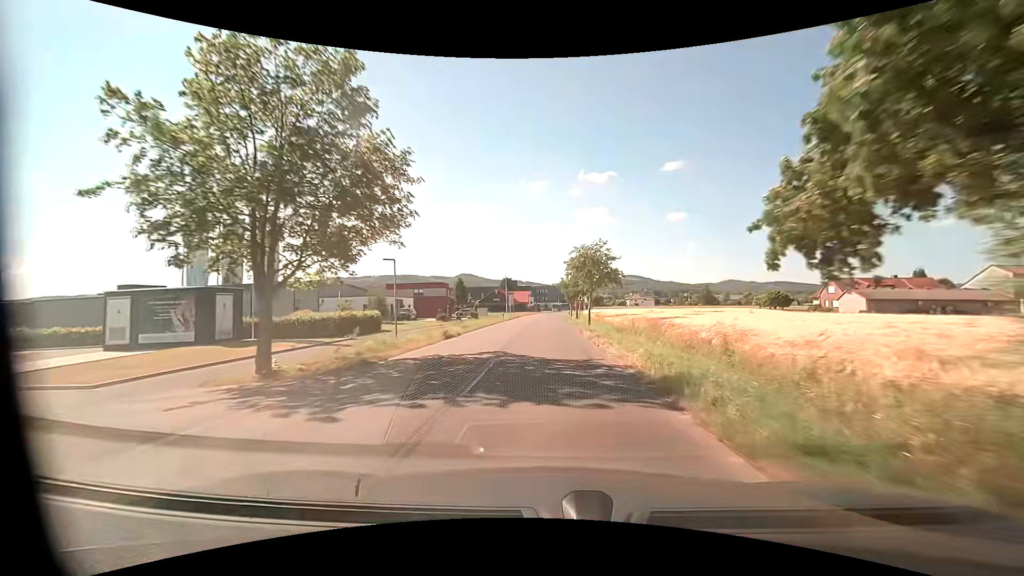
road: unclassified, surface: asphalt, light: Day
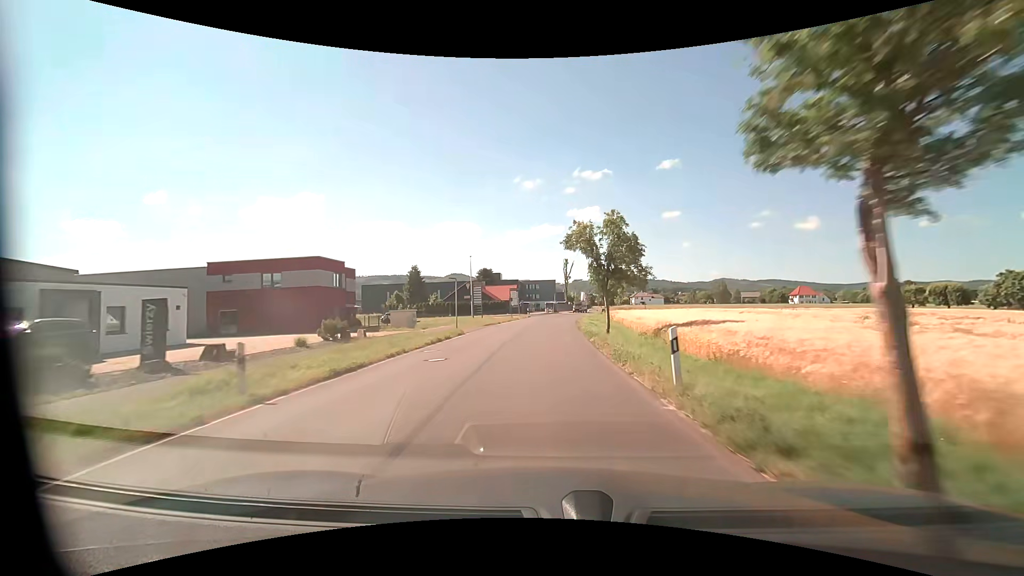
(+0.4, +48.8) m; +1°
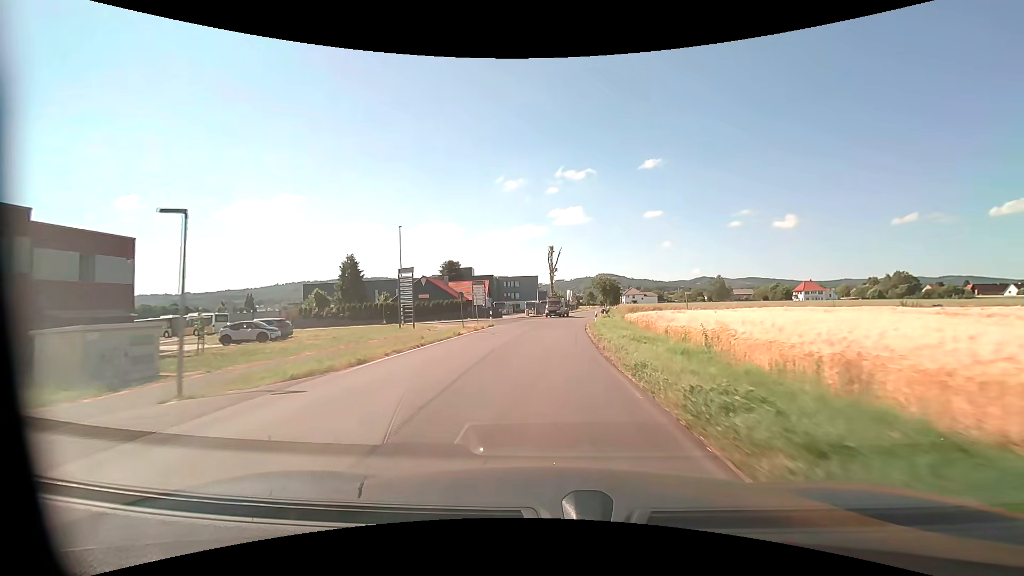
(+0.4, +29.7) m; +2°
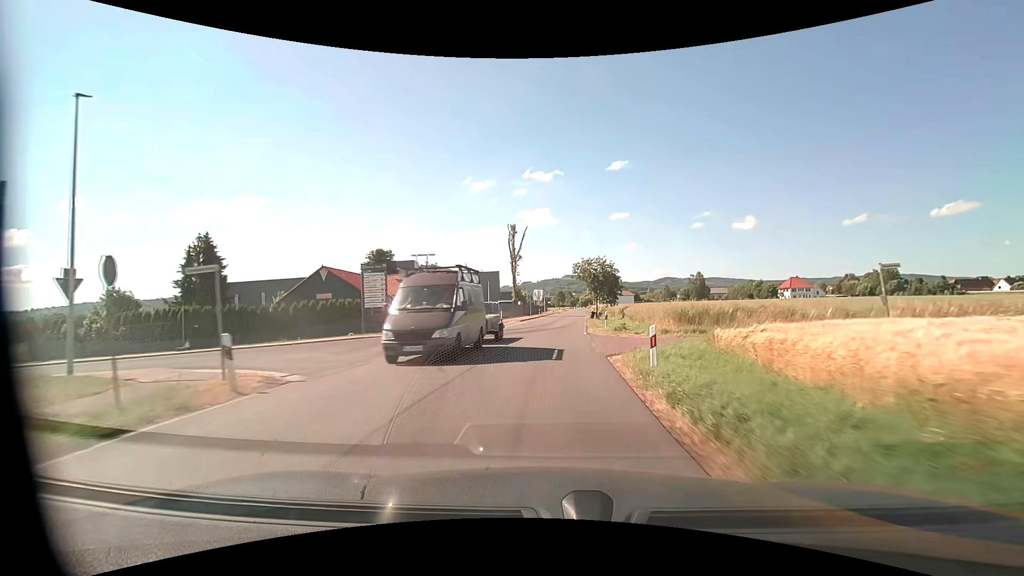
(+0.9, +29.9) m; +4°
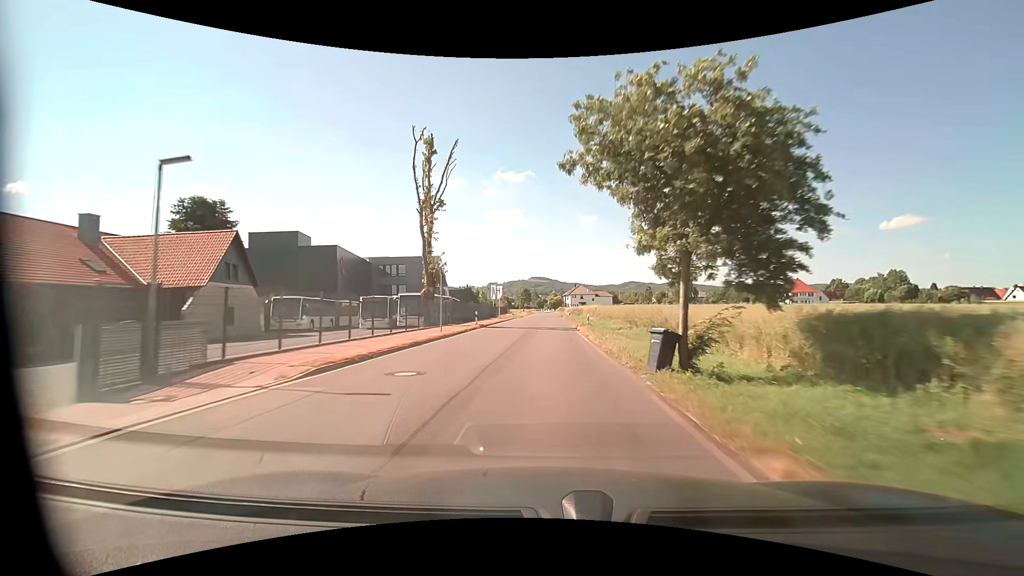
(+1.5, +40.3) m; +4°
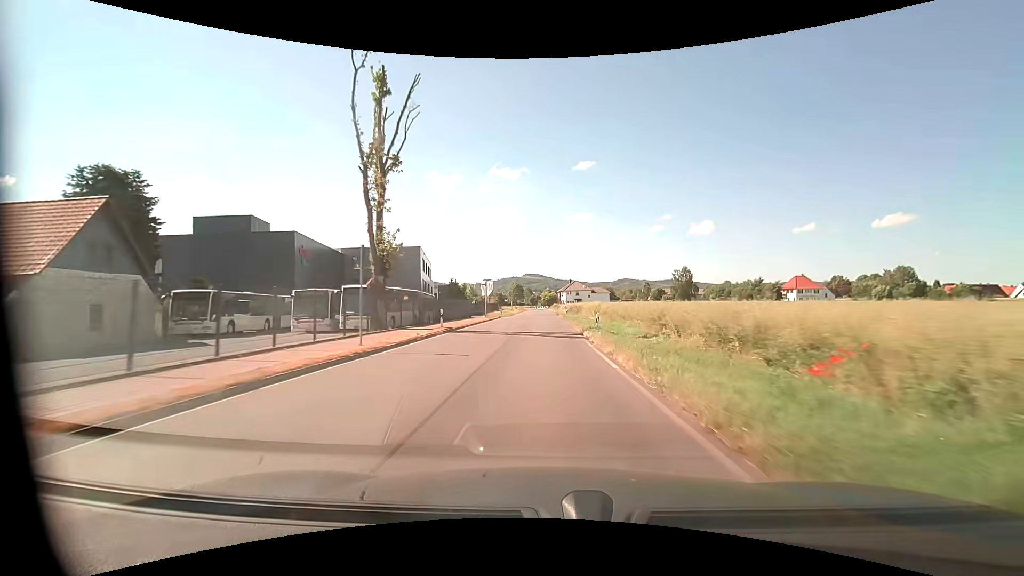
(0.0, +10.2) m; 0°
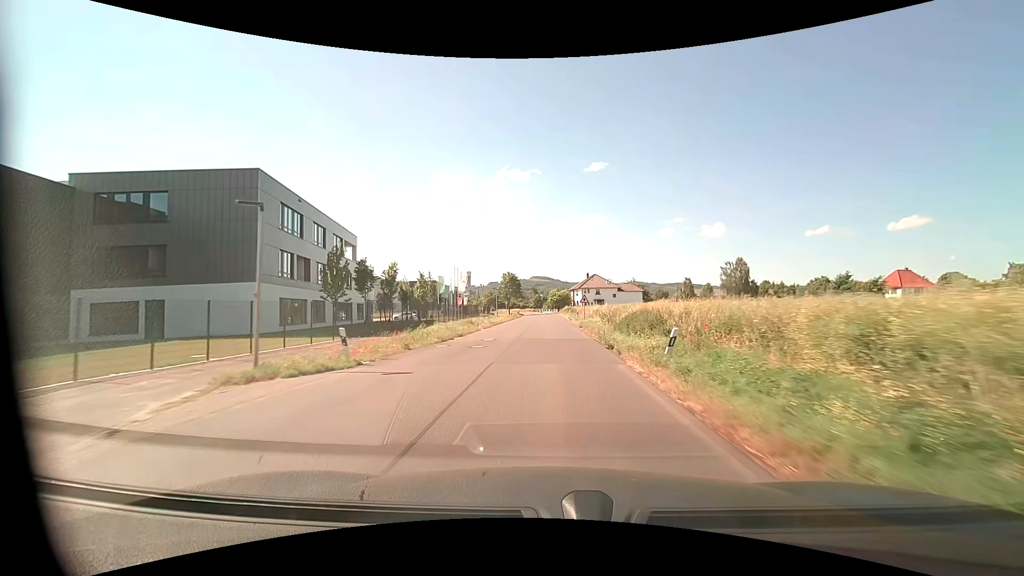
(0.0, +50.9) m; -1°
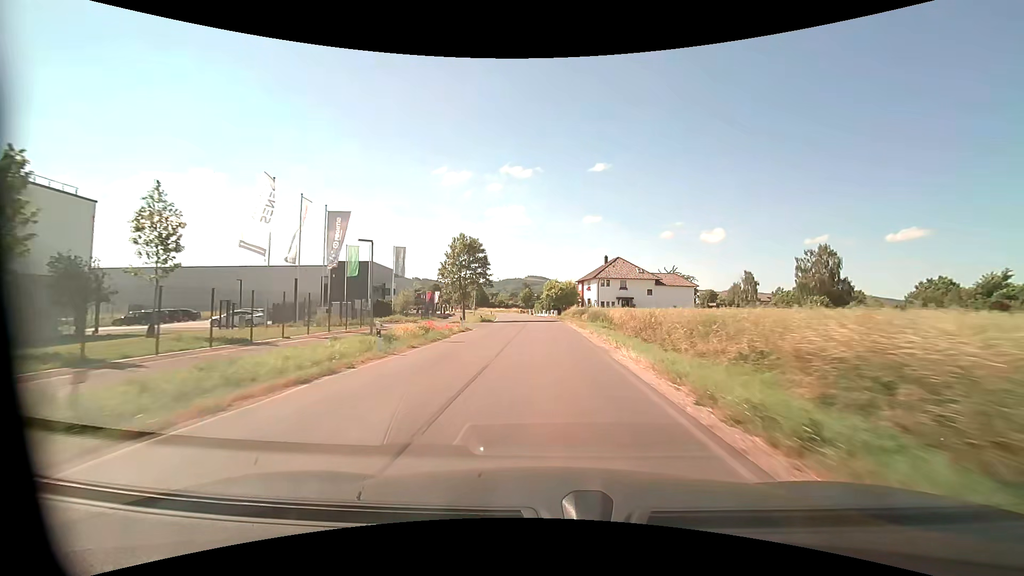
(+0.3, +50.8) m; 0°
(0, +10) (0, +20) (0, +30) (0, +40) (0, +50) (-1, +60) (-2, +70) (-3, +80) (-5, +90) (-6, +100) m
